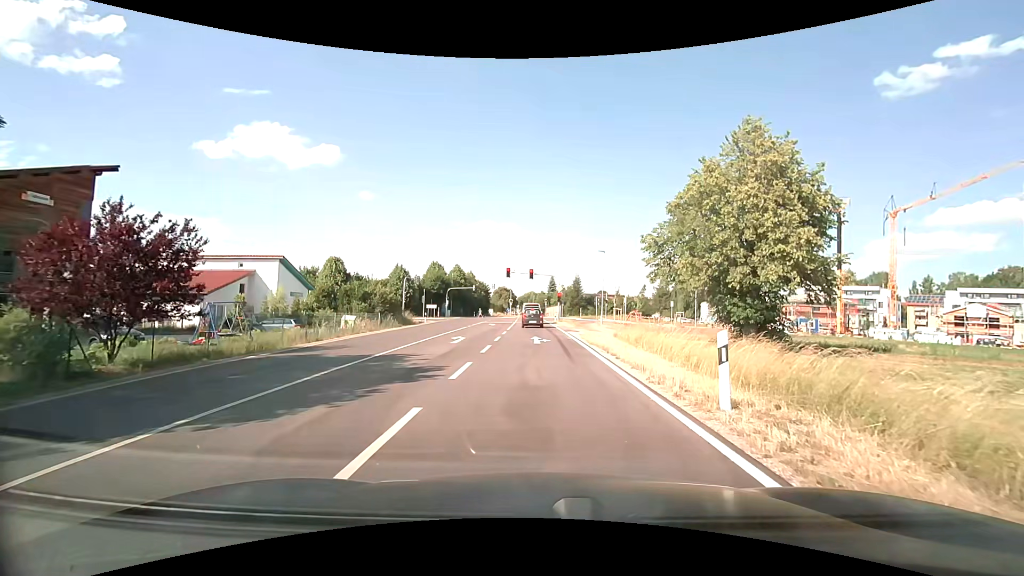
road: secondary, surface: asphalt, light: Day
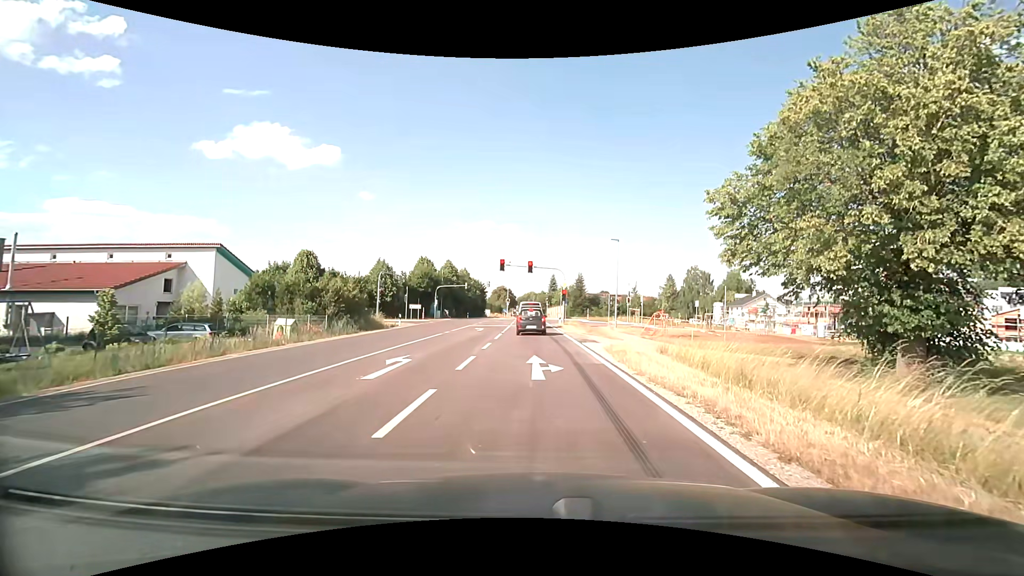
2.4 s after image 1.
(0.0, +10.2) m; 0°
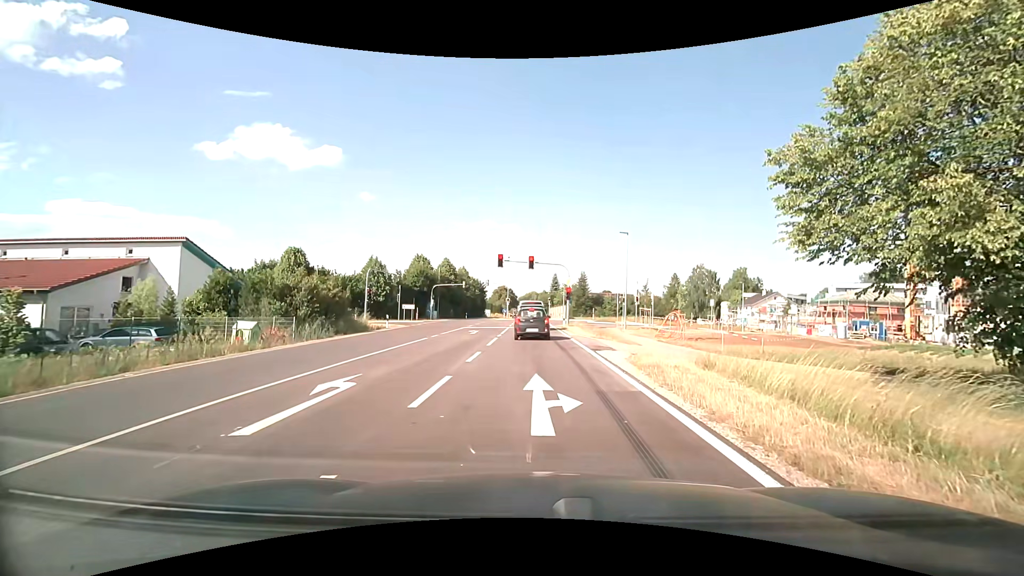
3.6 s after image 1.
(0.0, +4.3) m; 0°
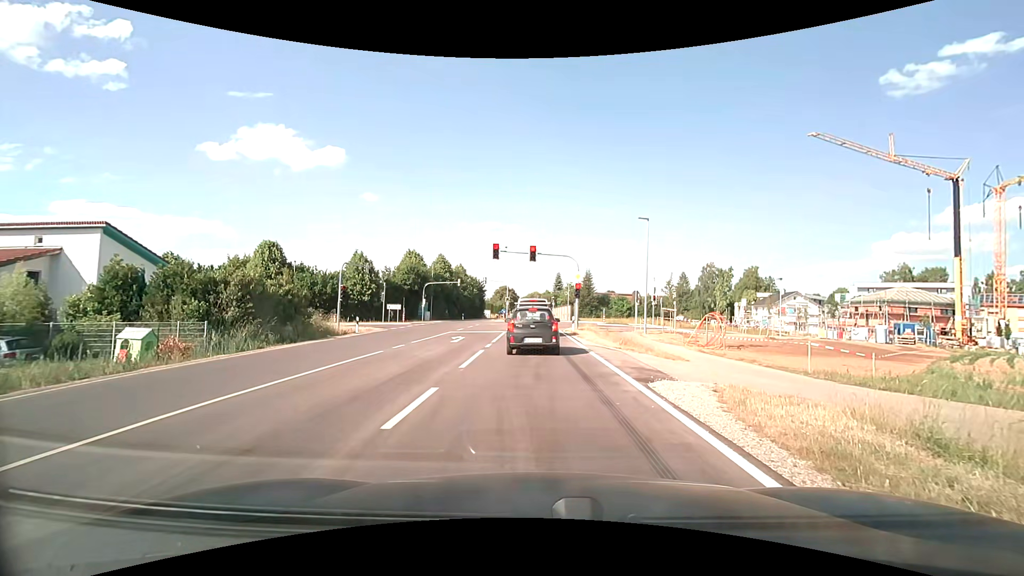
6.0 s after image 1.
(0.0, +7.2) m; 0°
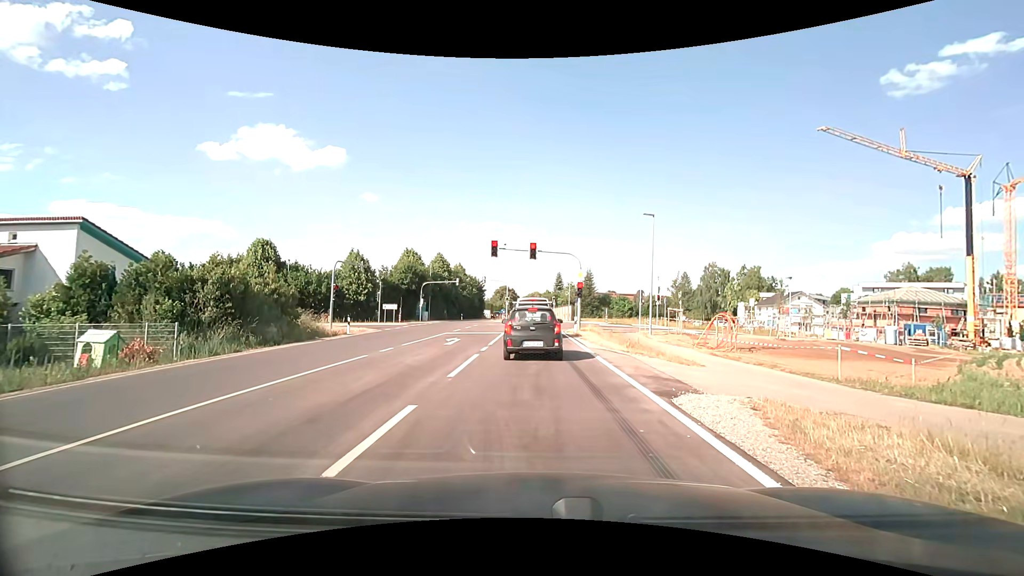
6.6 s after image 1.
(0.0, +1.6) m; +1°
(0, +10) (0, +20) (0, +30) (-1, +40) (-1, +50) (-1, +60) (-1, +70) (-1, +80) (-1, +90) (-2, +100) m
